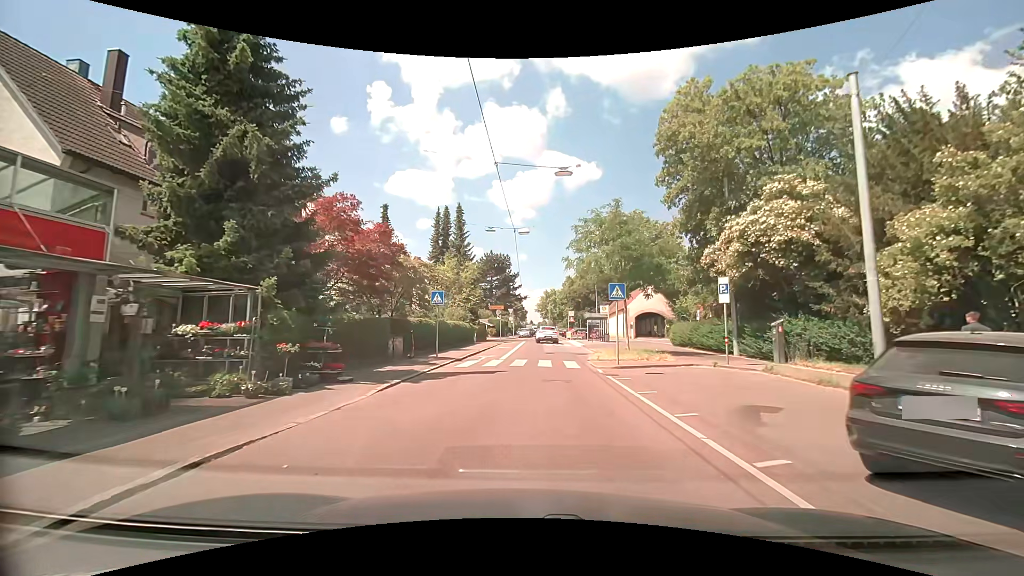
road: residential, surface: asphalt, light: Day
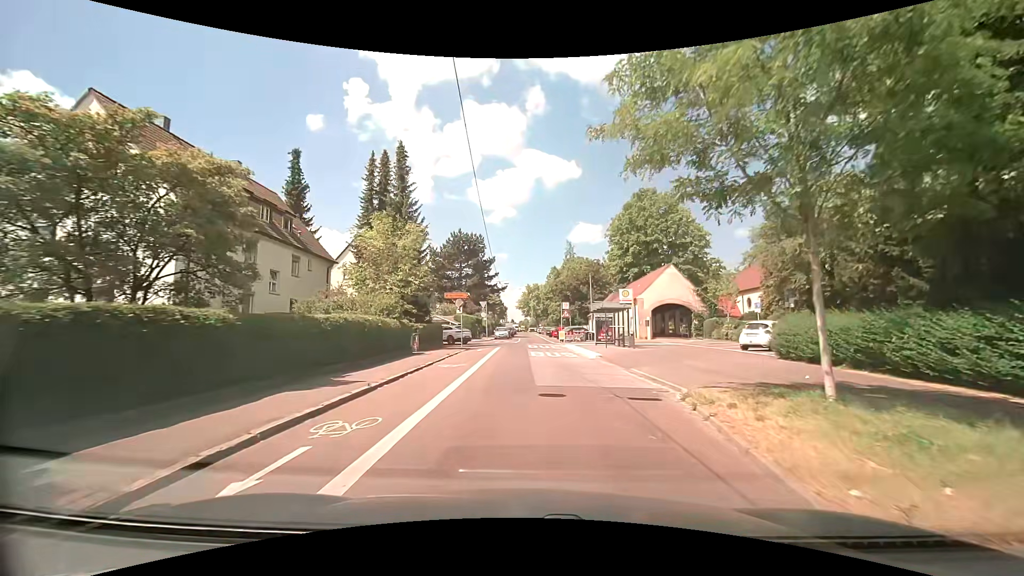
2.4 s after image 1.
(+0.3, +18.3) m; +2°
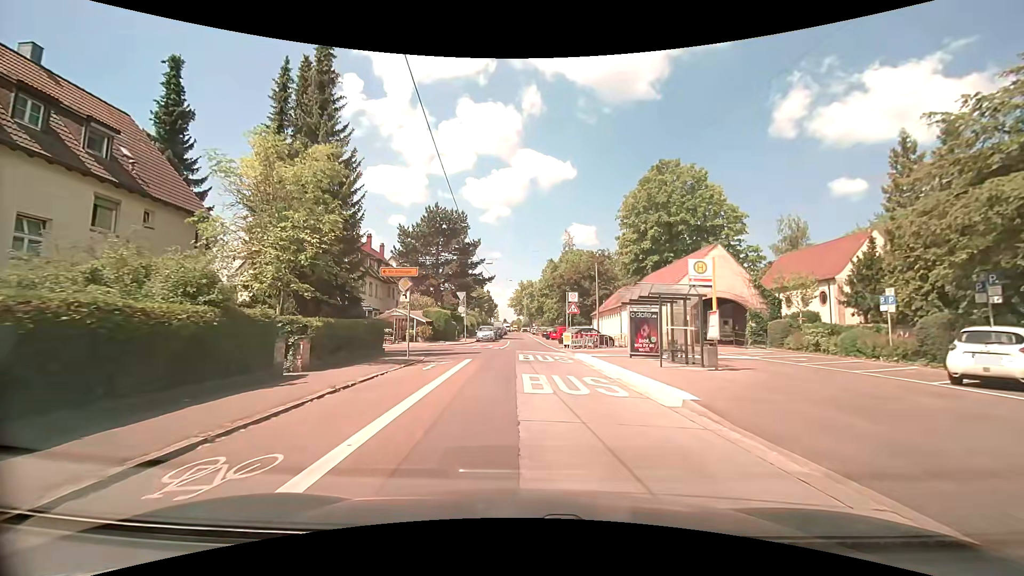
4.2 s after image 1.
(0.0, +13.6) m; +1°
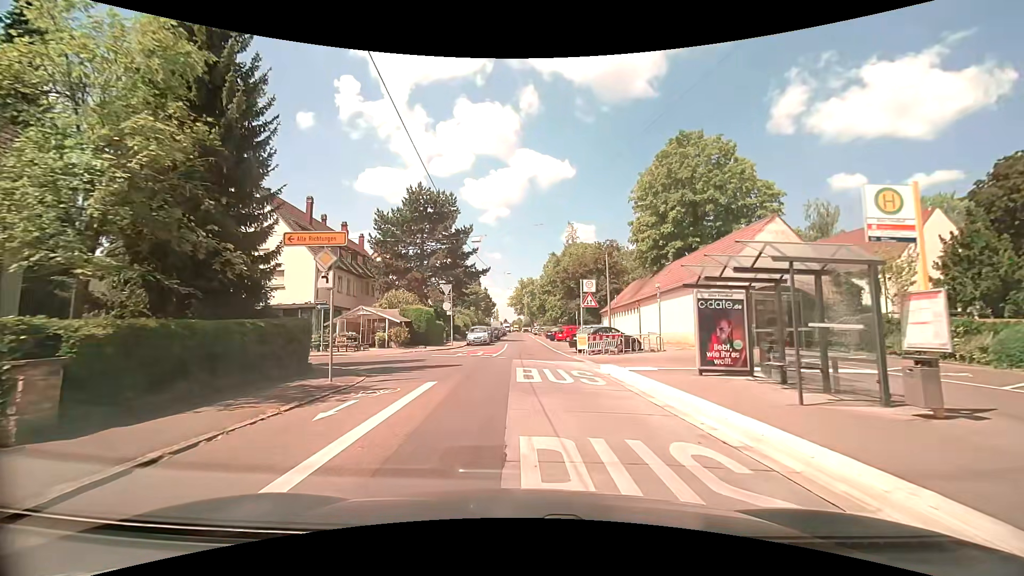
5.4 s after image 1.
(0.0, +8.1) m; 0°
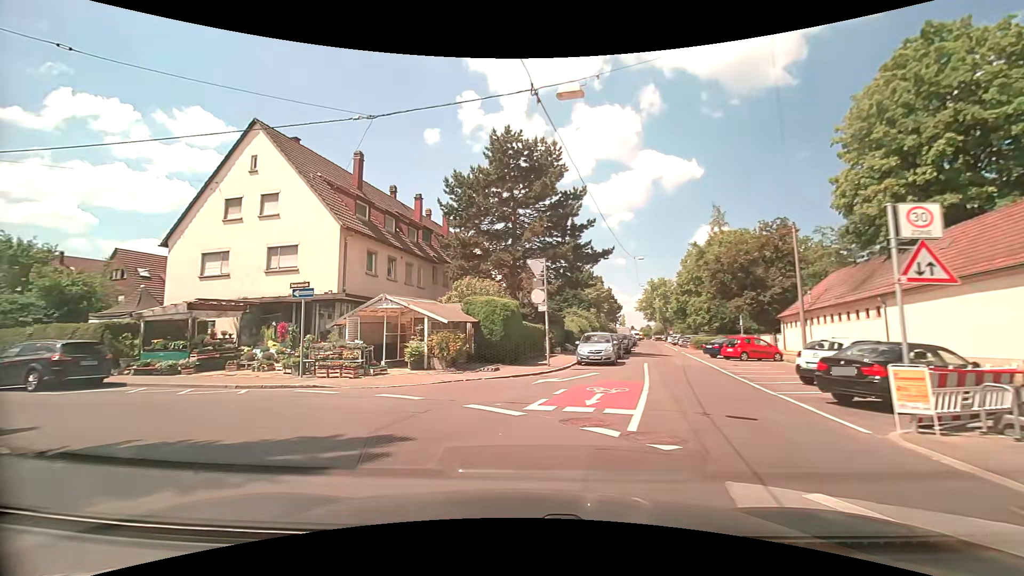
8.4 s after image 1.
(-0.8, +15.0) m; -14°
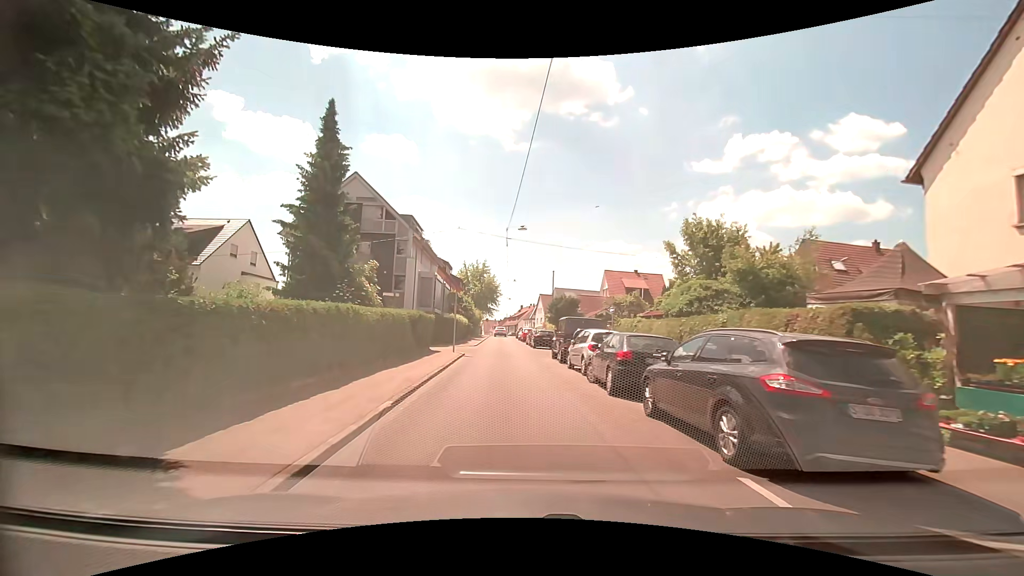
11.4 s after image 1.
(-8.4, +11.2) m; -69°
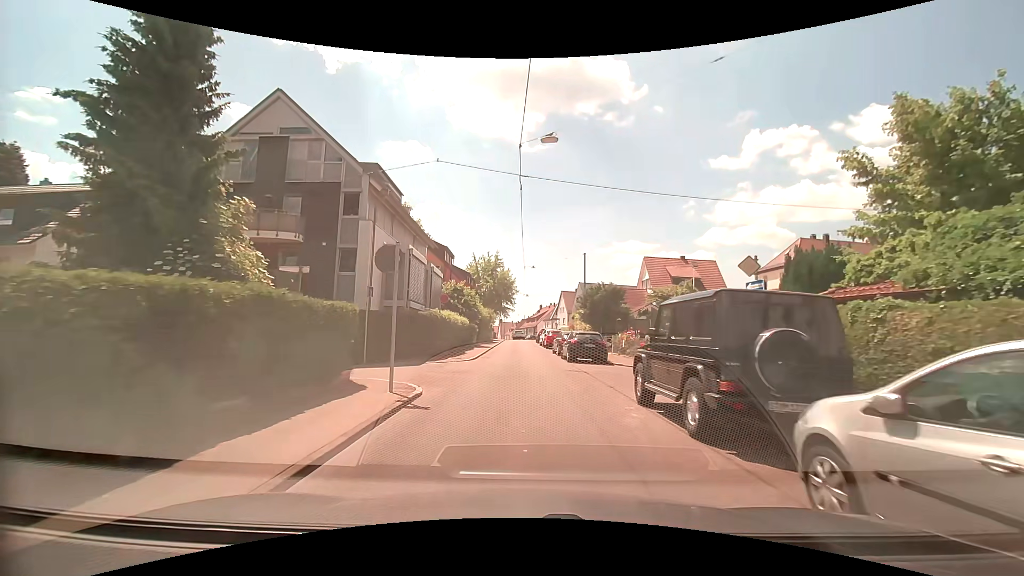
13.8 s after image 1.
(-0.3, +14.9) m; -2°
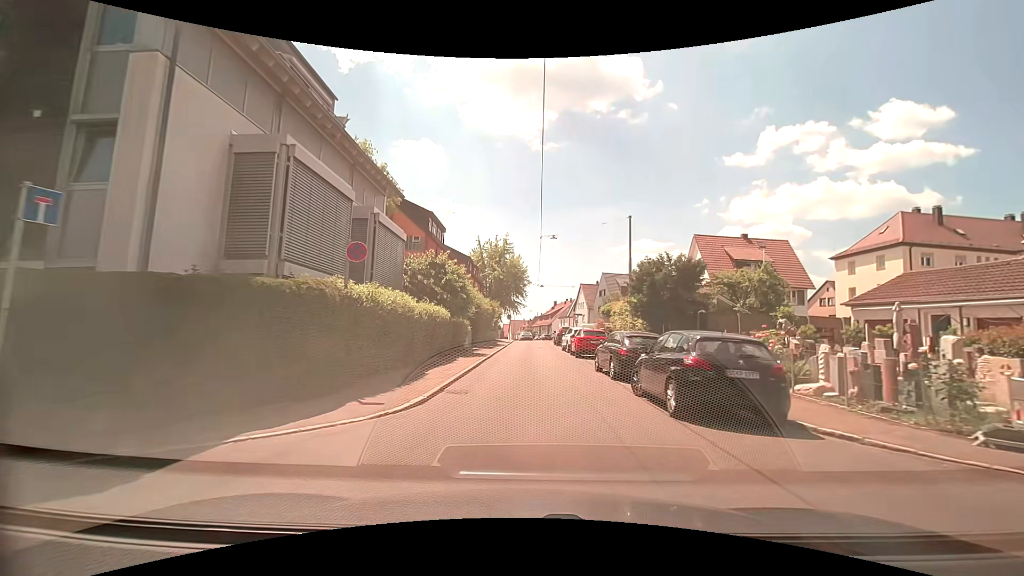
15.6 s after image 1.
(-0.4, +14.5) m; -2°
(0, +10) (0, +20) (0, +30) (0, +40) (0, +50) (+1, +60) (+1, +70) (0, +80) (-1, +90) (-2, +100) m
